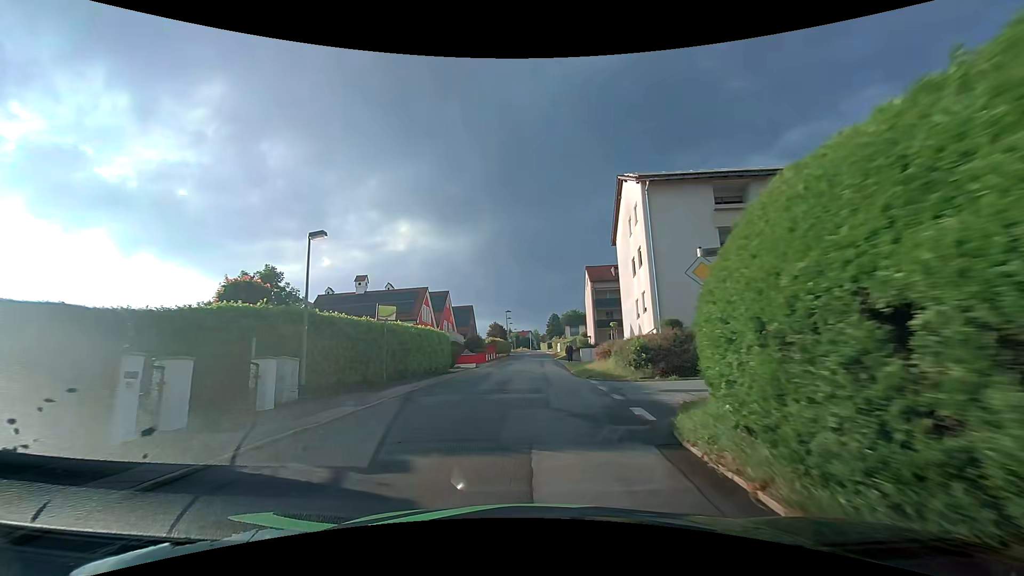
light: Day
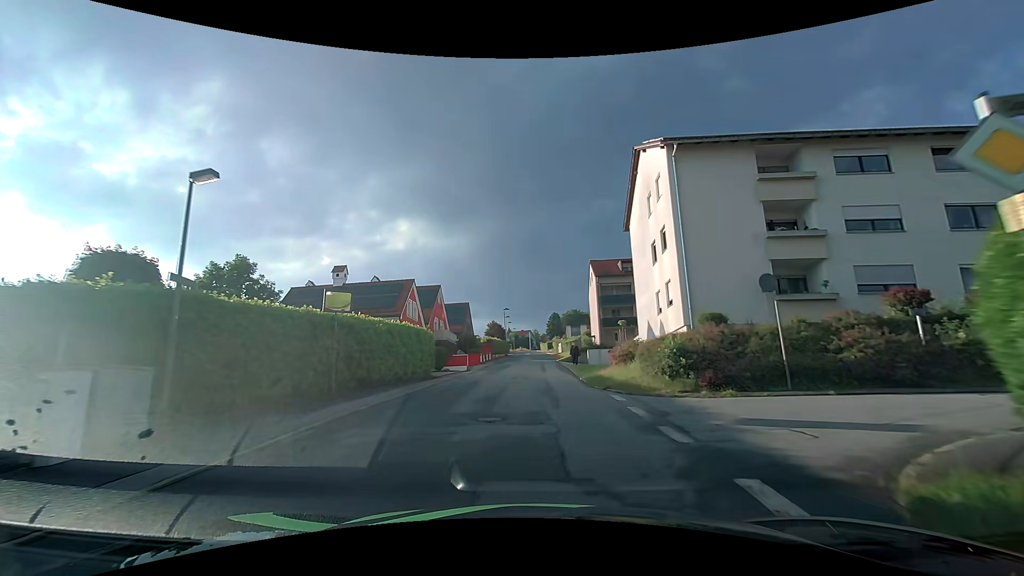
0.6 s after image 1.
(0.0, +5.5) m; 0°
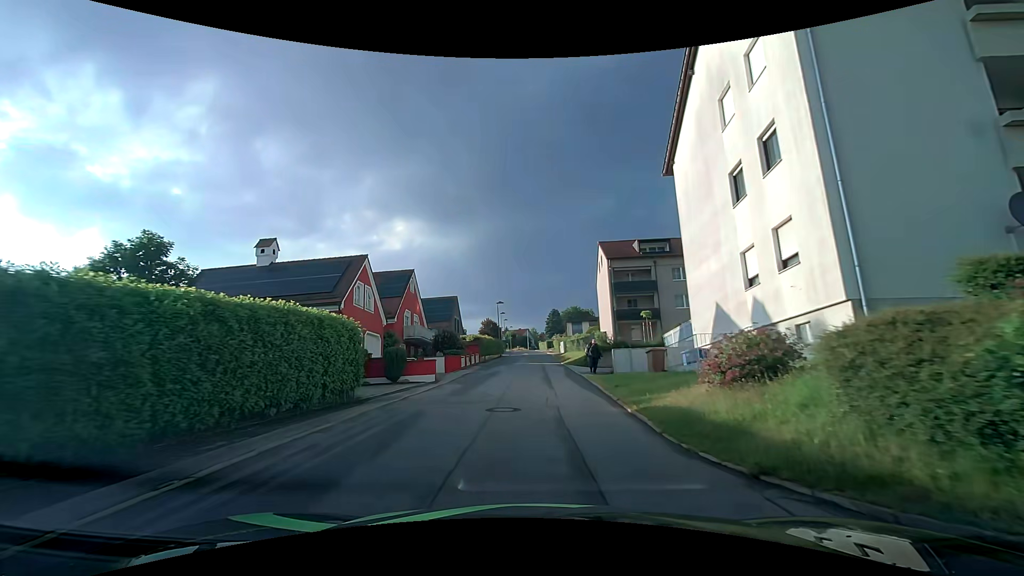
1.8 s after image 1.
(0.0, +11.6) m; +1°
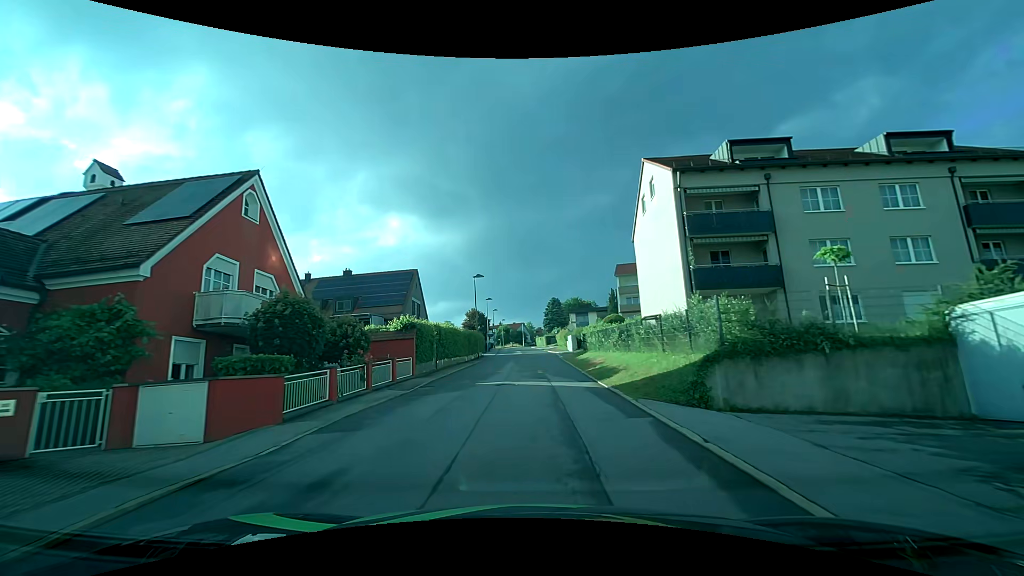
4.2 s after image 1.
(-0.2, +24.7) m; 0°
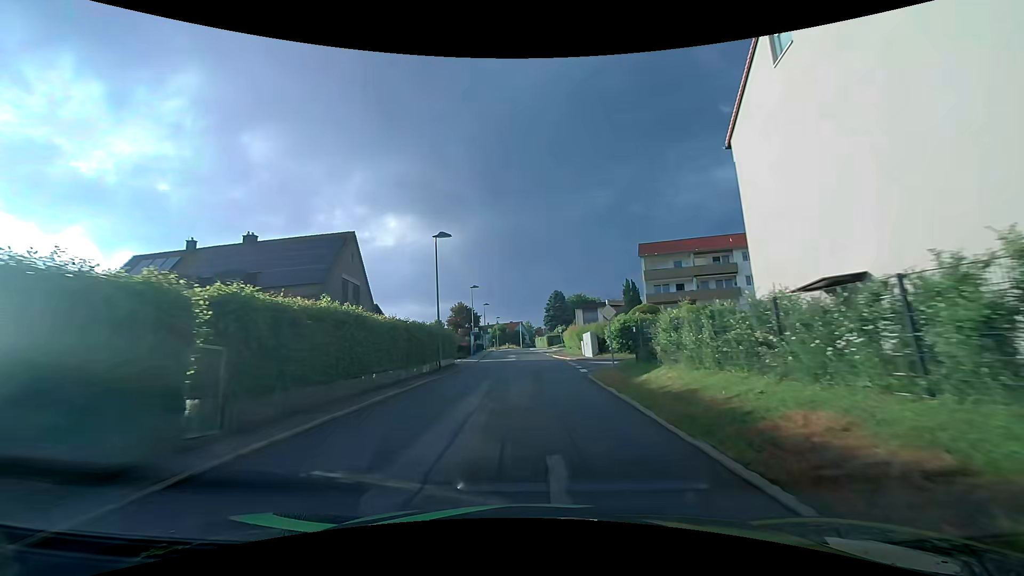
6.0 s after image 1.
(+0.1, +18.5) m; 0°
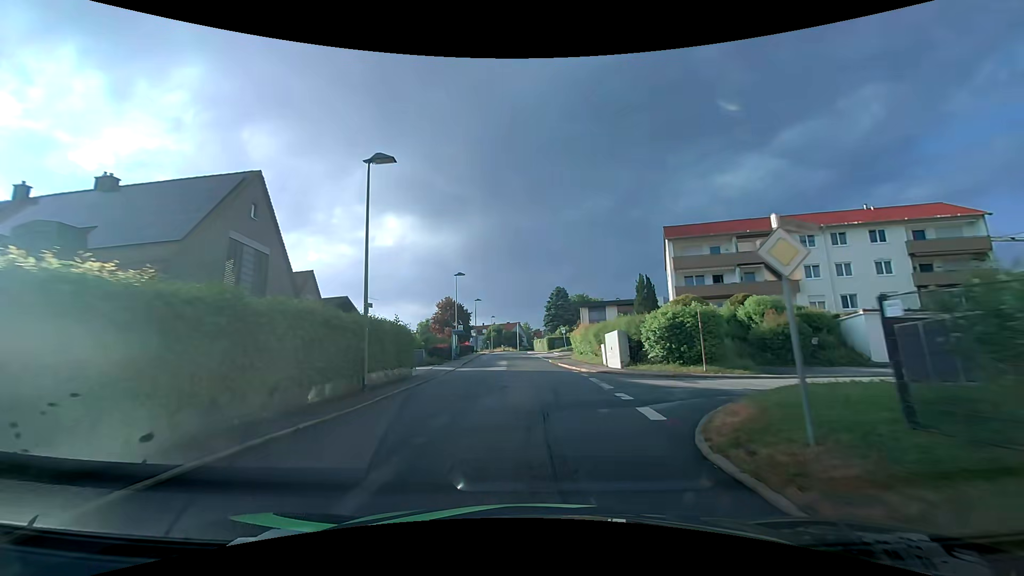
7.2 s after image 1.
(0.0, +12.3) m; +1°
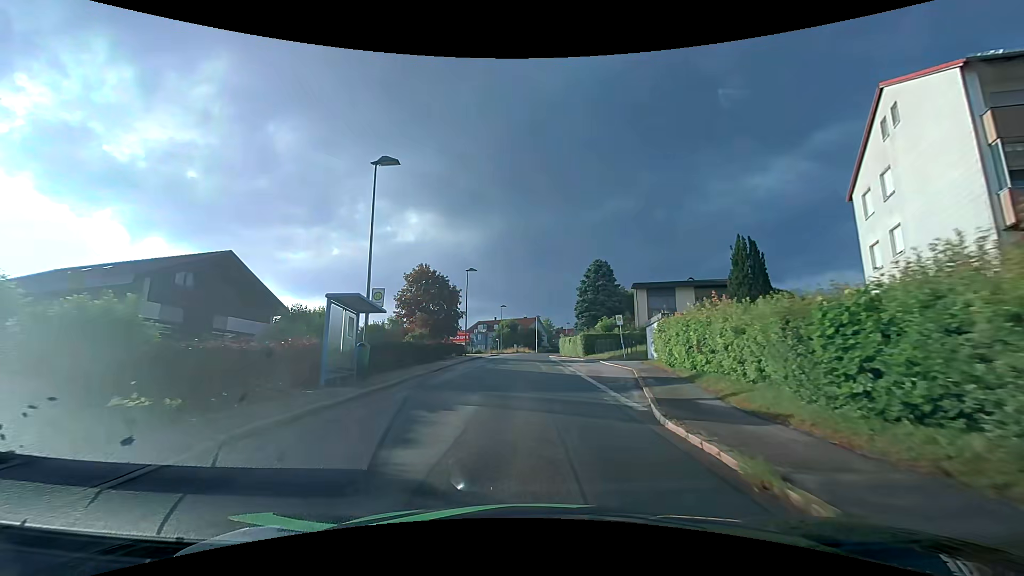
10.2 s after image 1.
(-0.5, +30.5) m; -3°
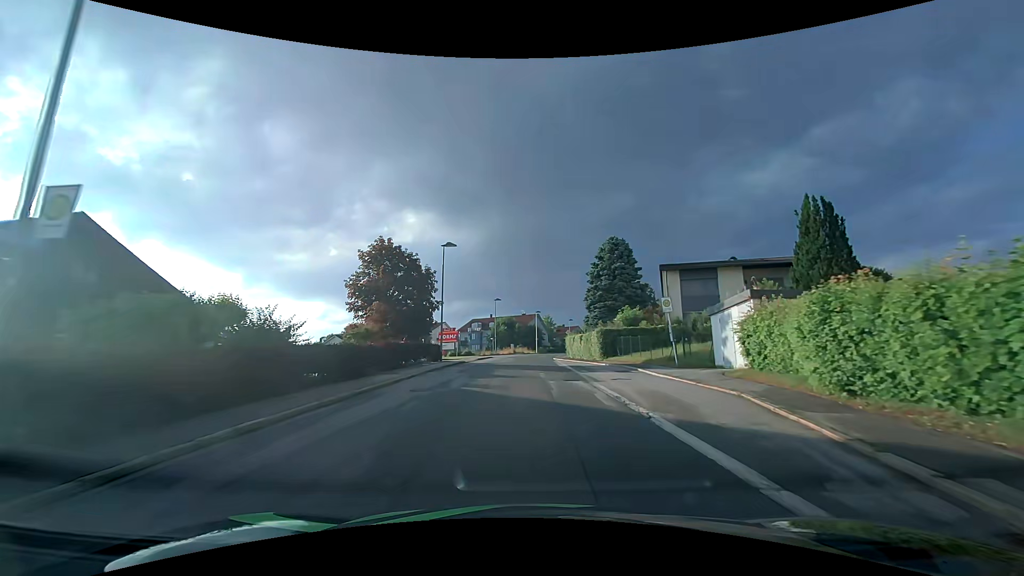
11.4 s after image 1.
(0.0, +12.4) m; 0°
(0, +10) (0, +20) (0, +30) (0, +40) (0, +50) (+1, +60) (+2, +70) (+4, +80) (+6, +90) (+8, +99) m
